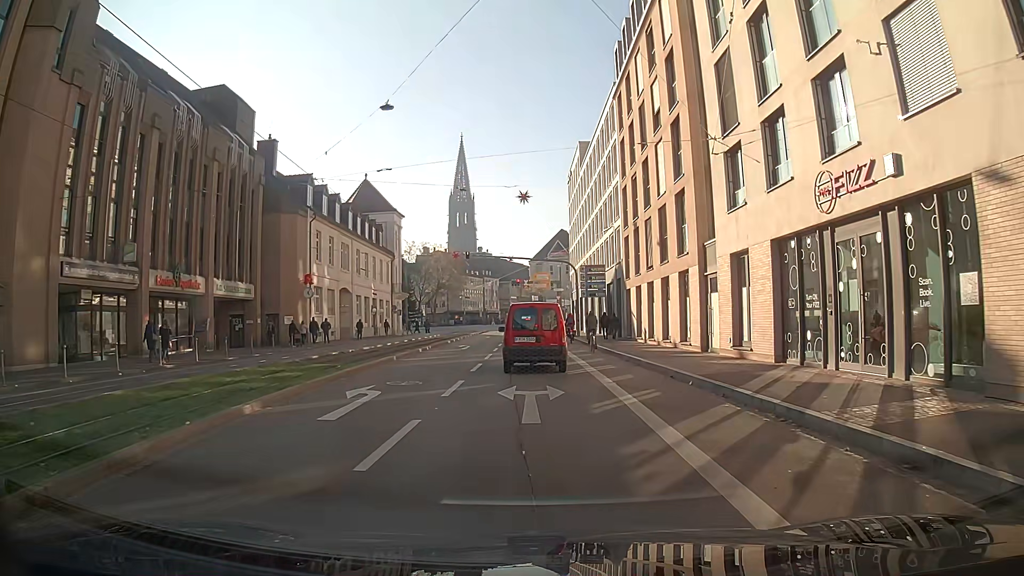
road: primary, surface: asphalt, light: Day
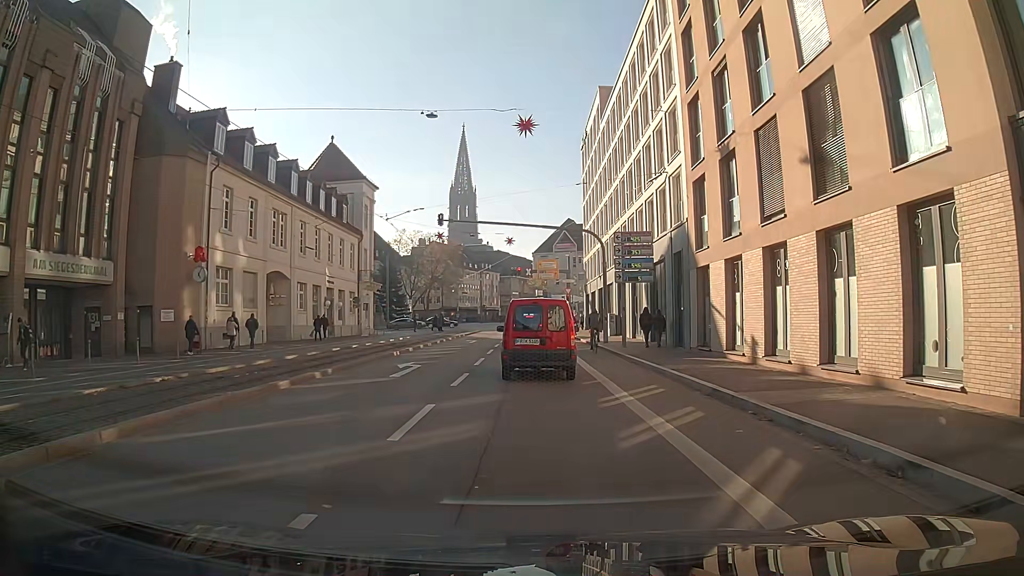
(-0.3, +16.5) m; +1°
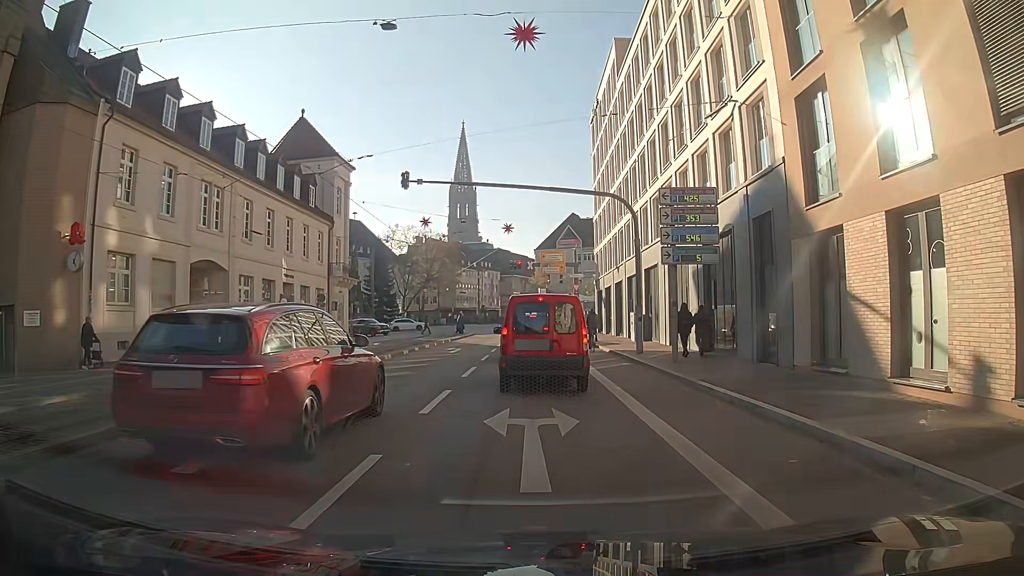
(-0.1, +9.8) m; -2°
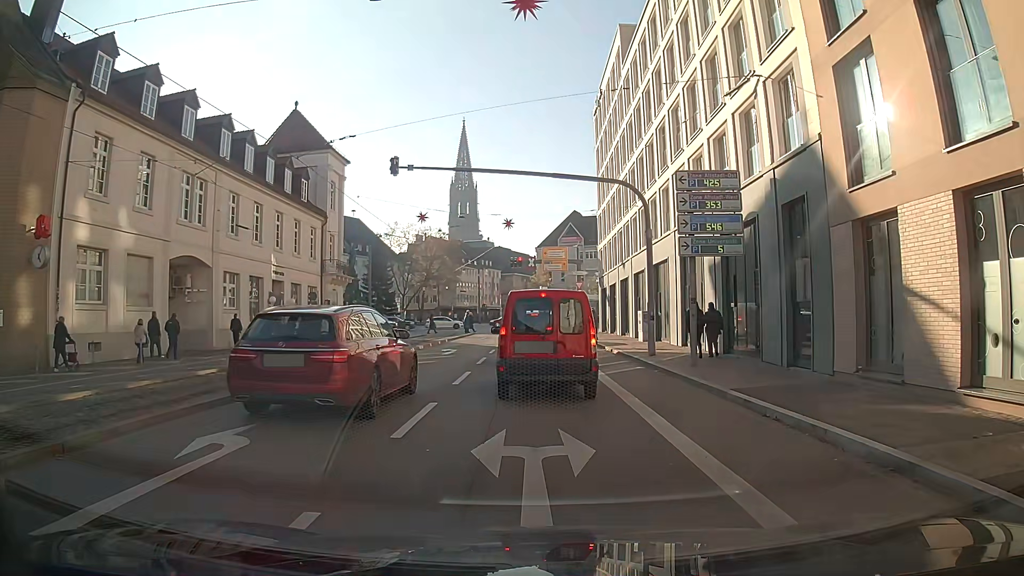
(0.0, +2.1) m; +1°
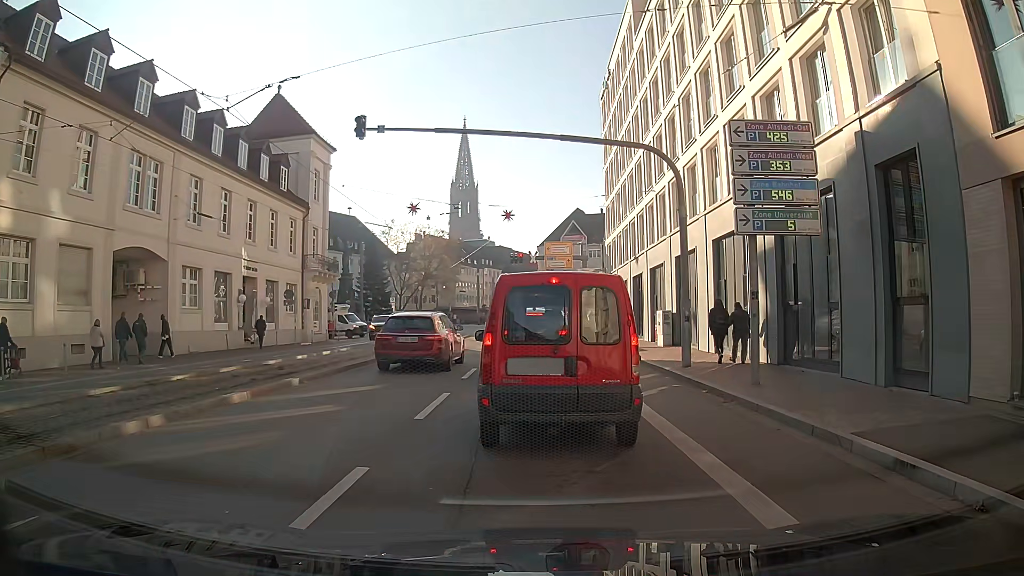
(+0.2, +4.5) m; +1°
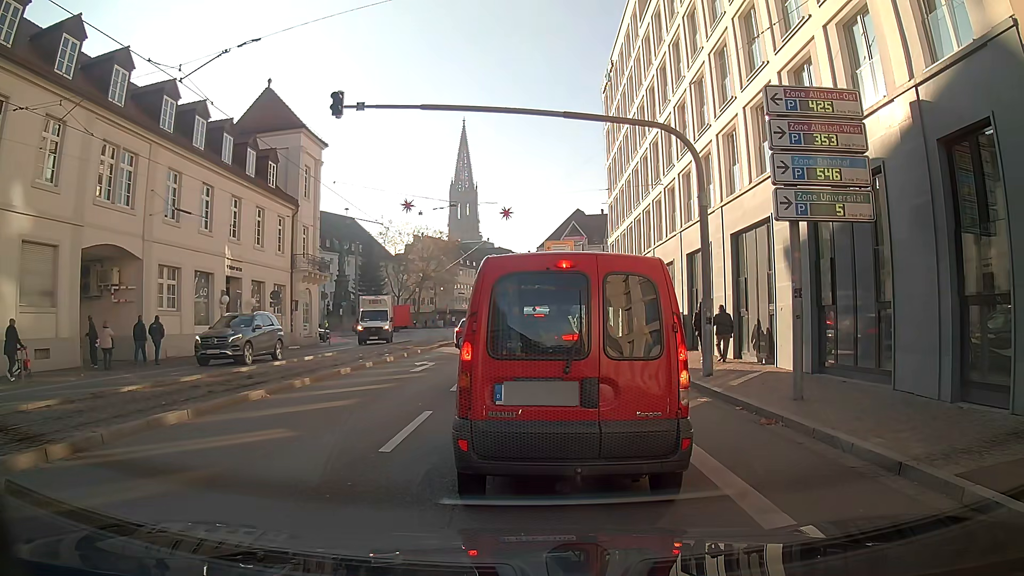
(-0.1, +2.1) m; -2°
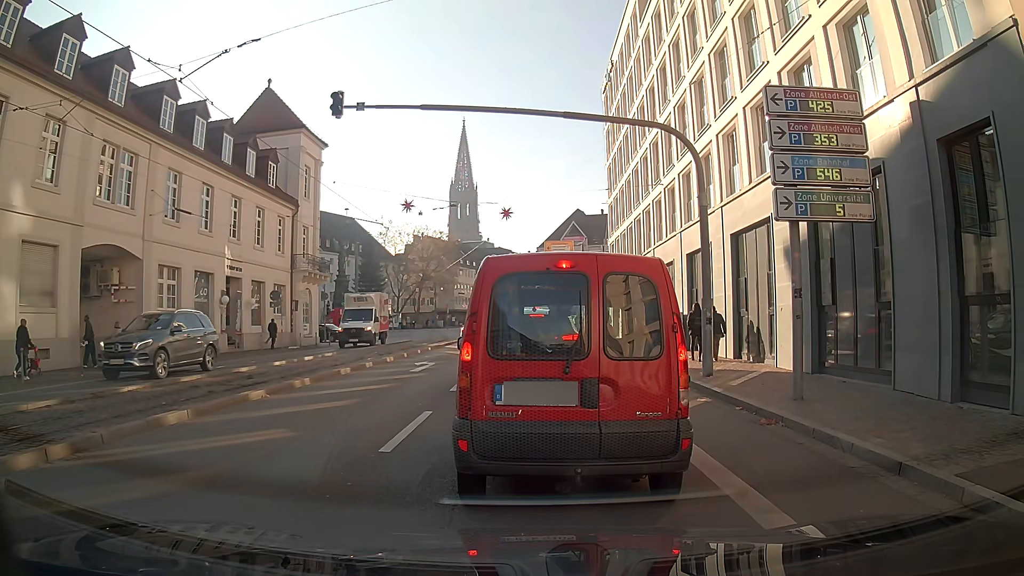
(0.0, 0.0) m; 0°
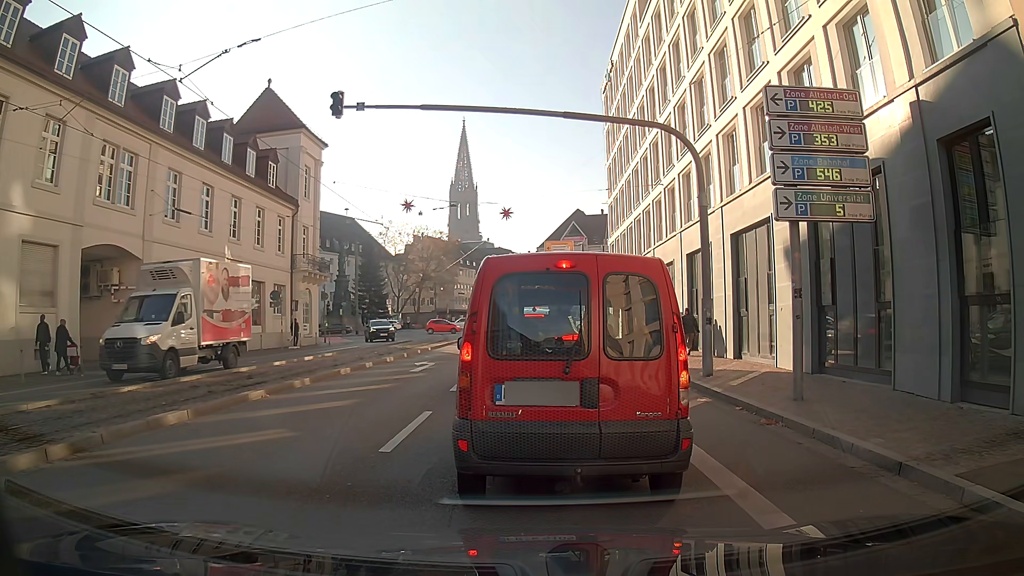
(0.0, 0.0) m; 0°
